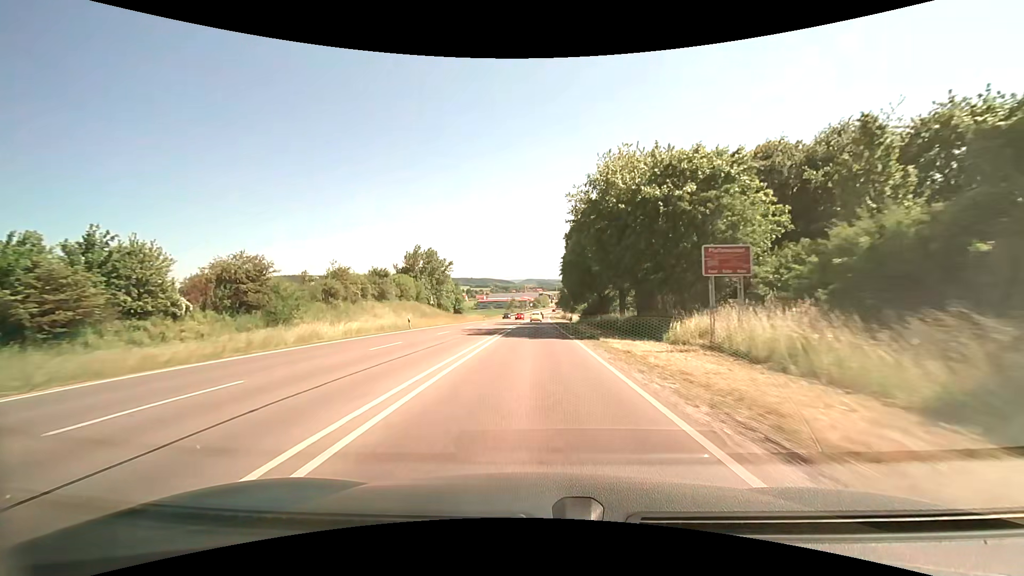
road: primary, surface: asphalt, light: Day
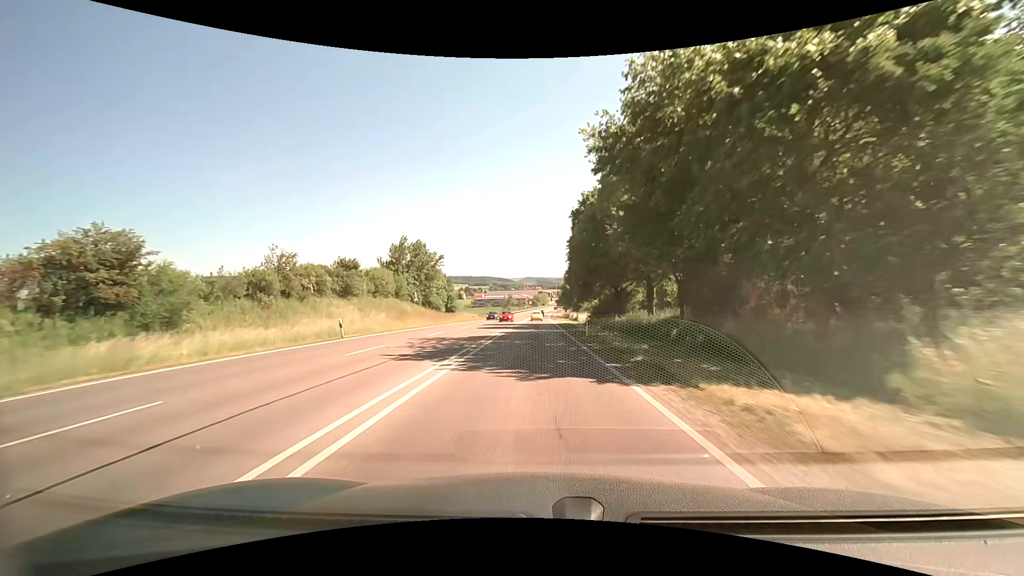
(-0.1, +14.0) m; 0°
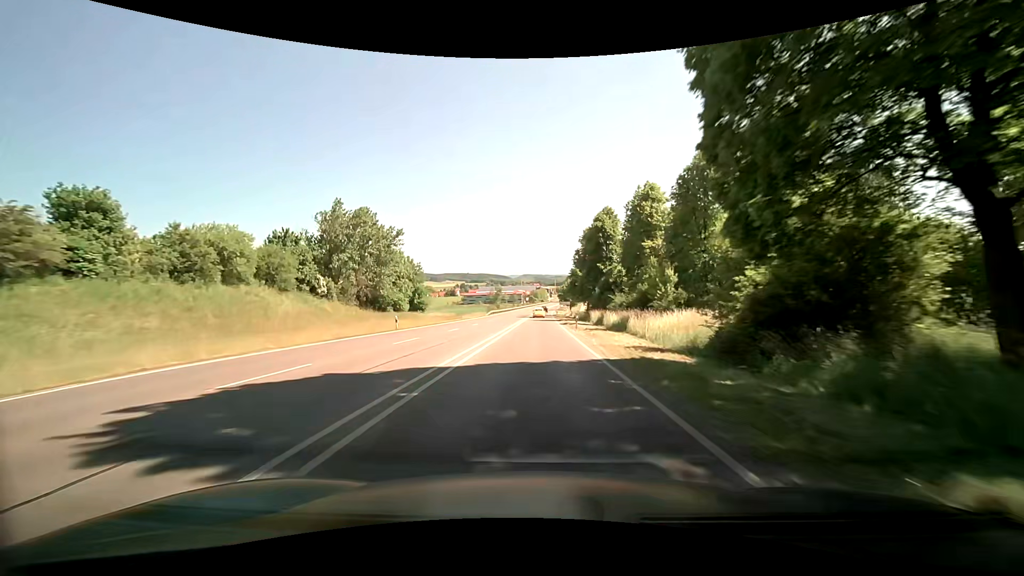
(-0.2, +41.7) m; 0°
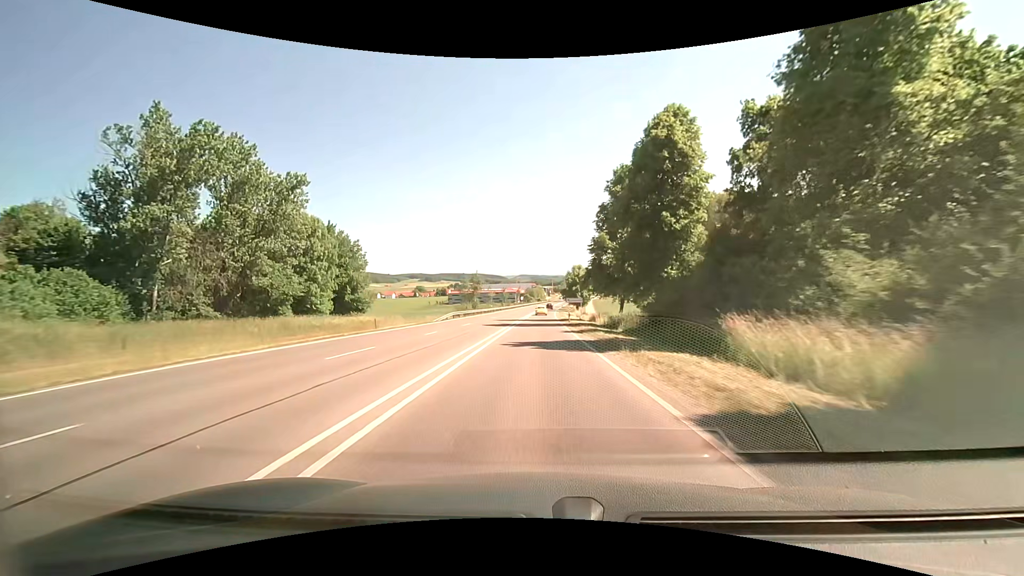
(+0.5, +41.5) m; 0°
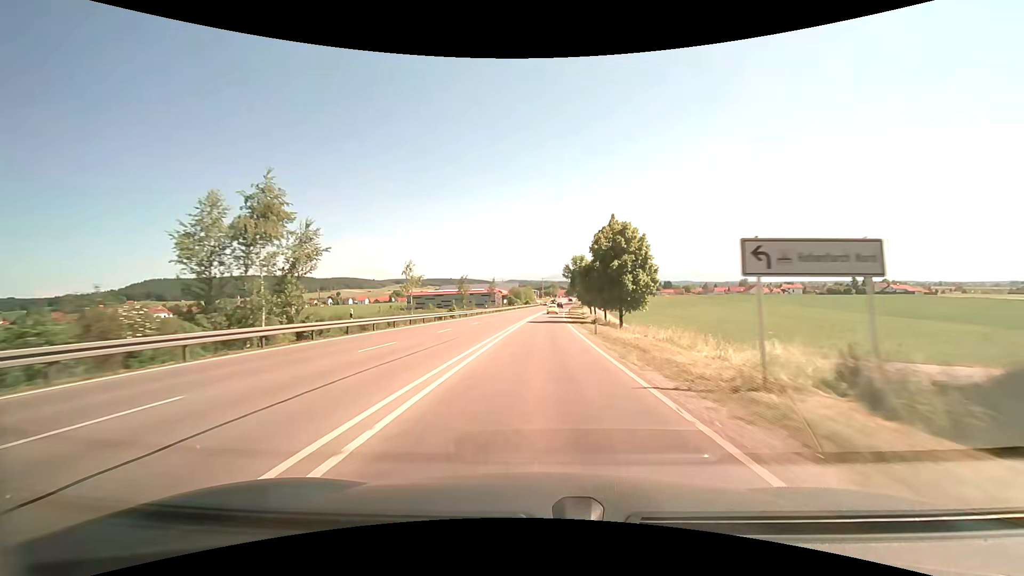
(+0.1, +68.2) m; 0°
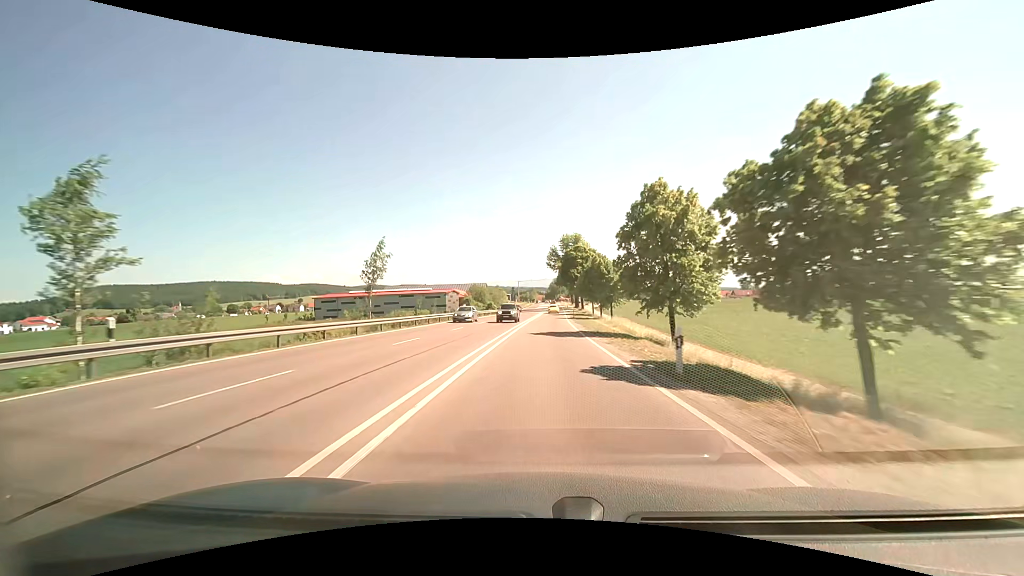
(+1.7, +66.8) m; +3°
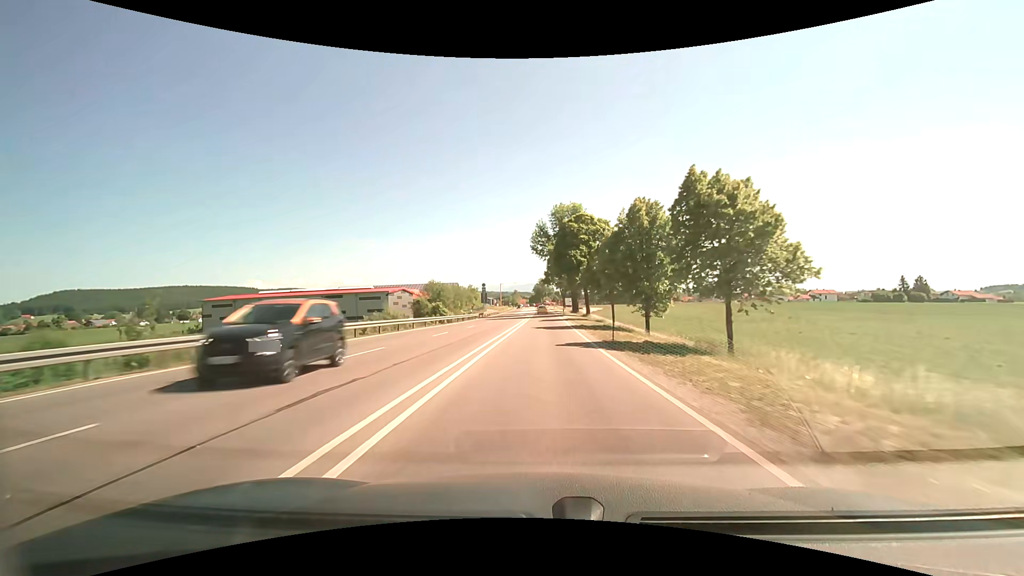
(+0.8, +39.8) m; +2°
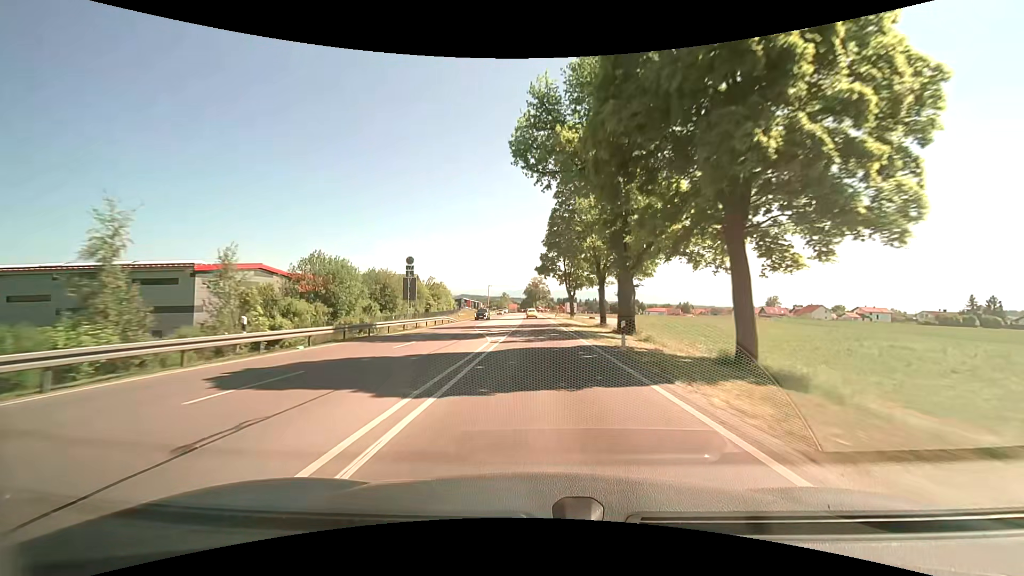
(+0.9, +53.0) m; +2°
(0, +10) (0, +20) (0, +30) (0, +40) (0, +50) (0, +60) (0, +70) (0, +80) (0, +90) (0, +100) m
